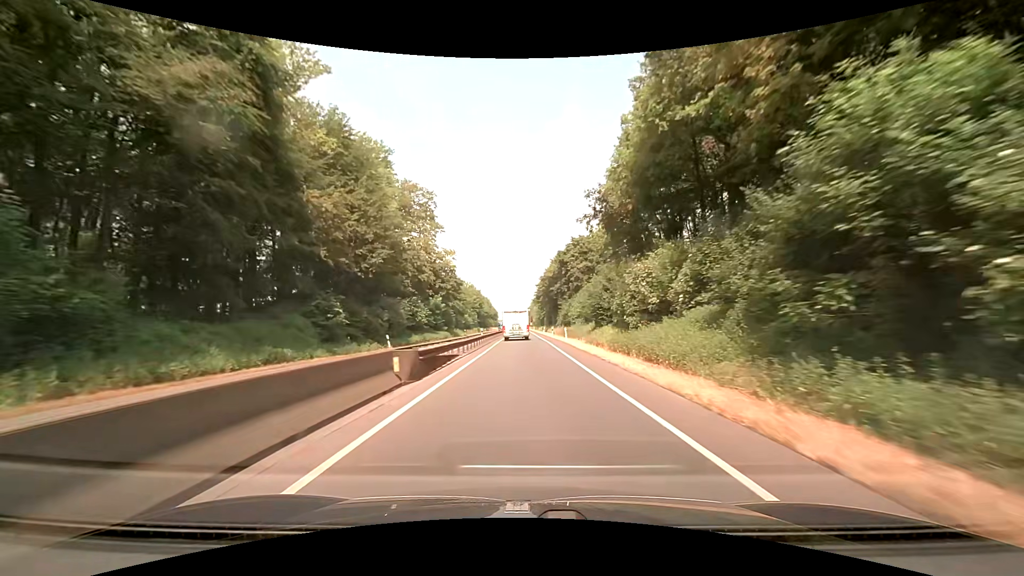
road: trunk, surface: asphalt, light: Day
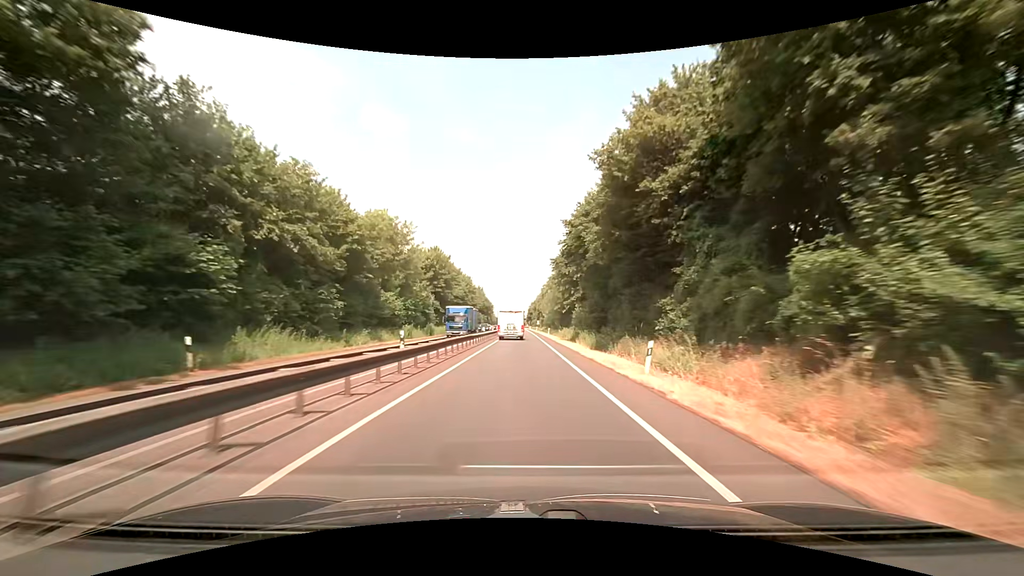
(+0.1, +72.8) m; 0°
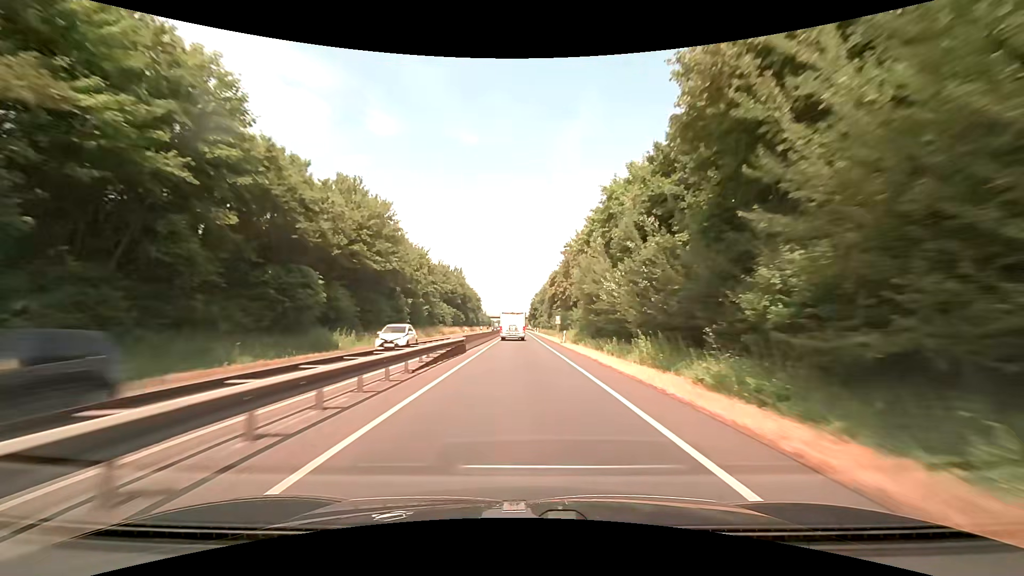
(-0.1, +73.8) m; 0°
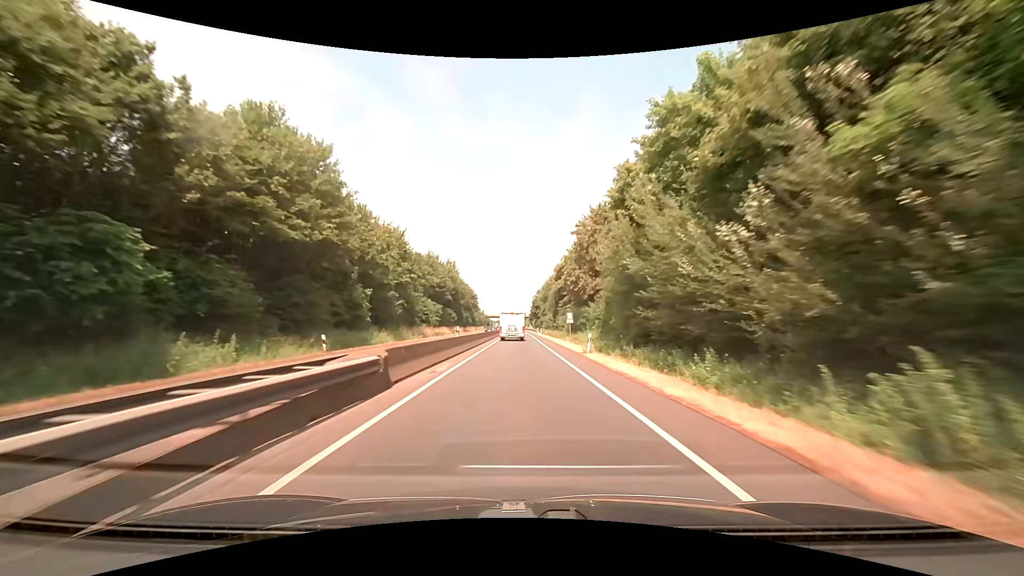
(0.0, +14.9) m; 0°
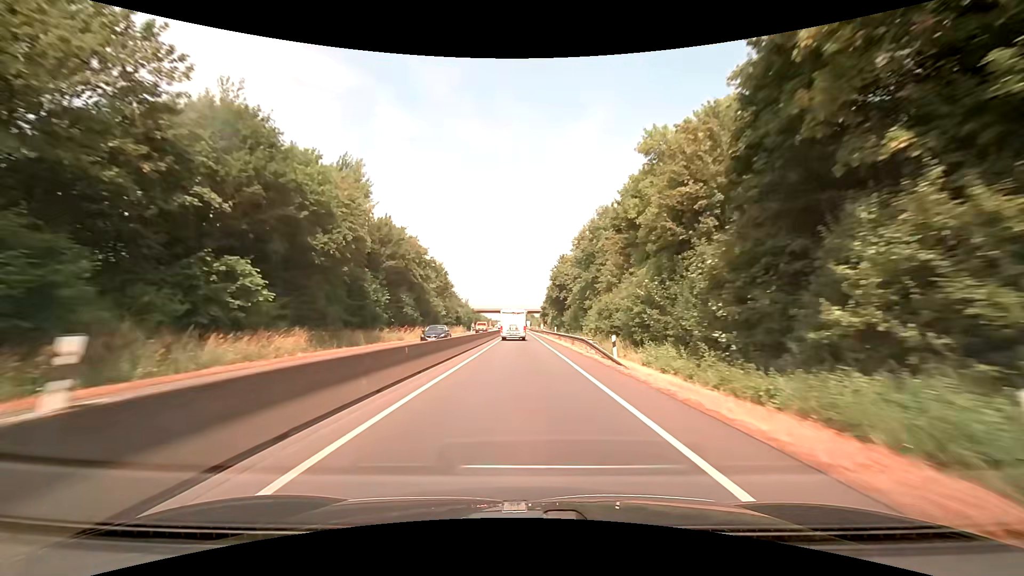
(-0.7, +75.3) m; -1°
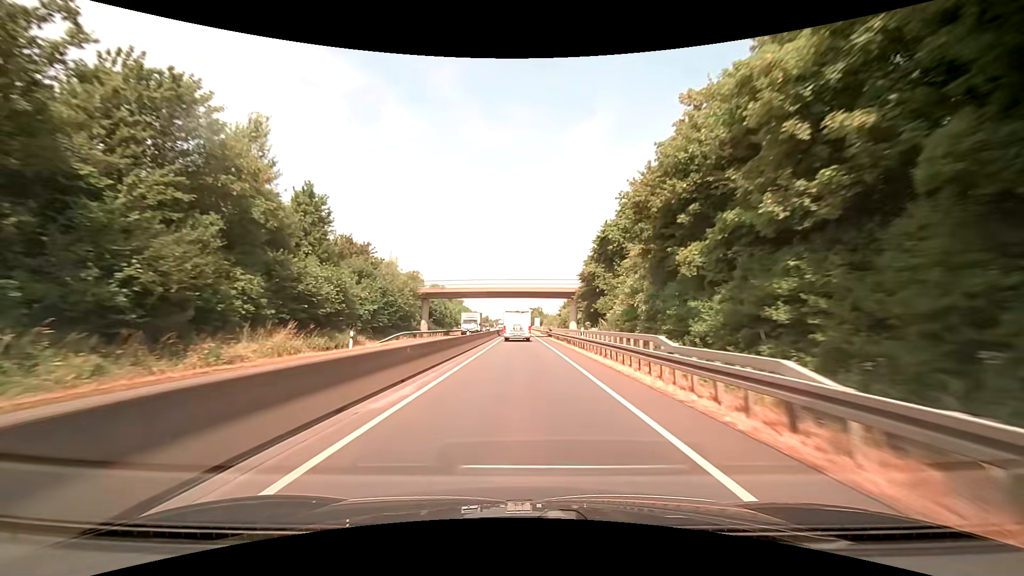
(-0.4, +74.4) m; -1°
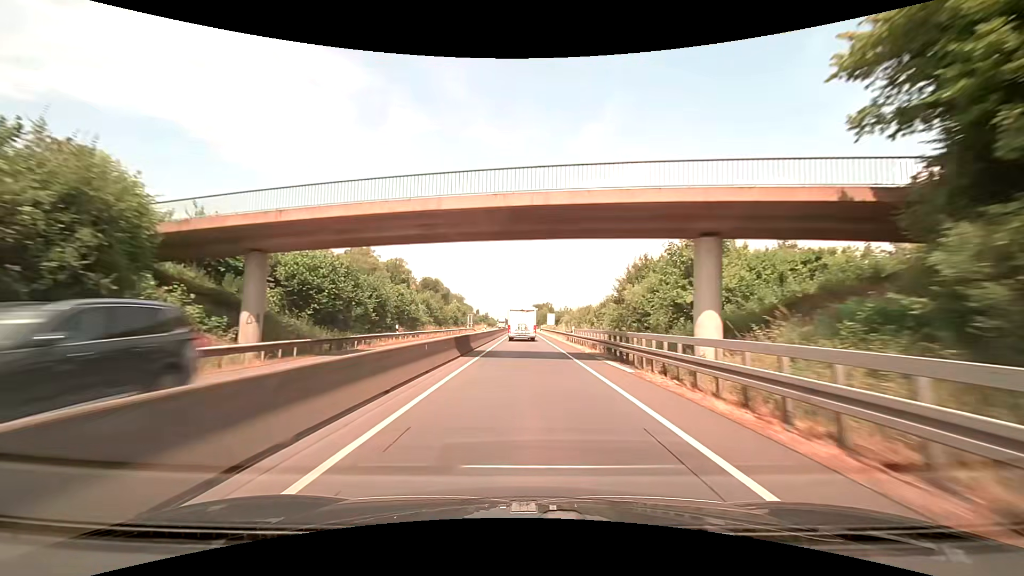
(-0.1, +43.6) m; -1°
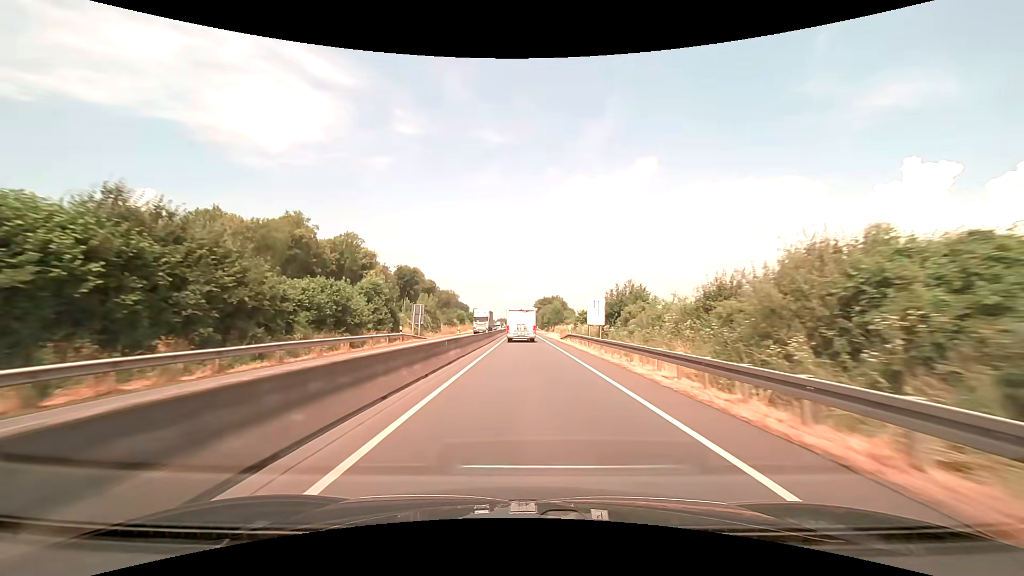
(+0.1, +56.9) m; 0°
(0, +10) (0, +20) (0, +30) (0, +40) (0, +50) (0, +60) (0, +70) (0, +80) (0, +90) (0, +100) m
